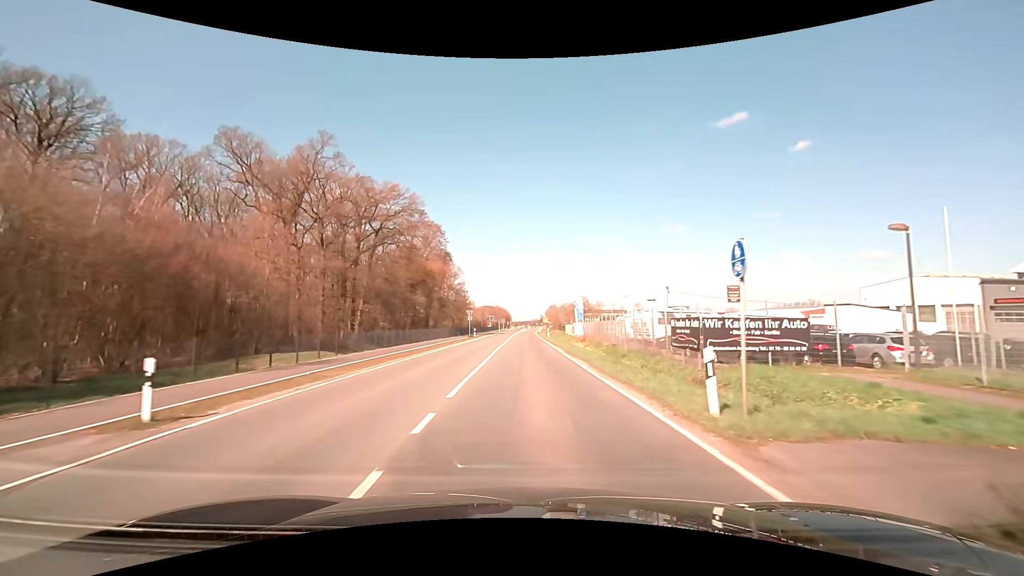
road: secondary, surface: asphalt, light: Day
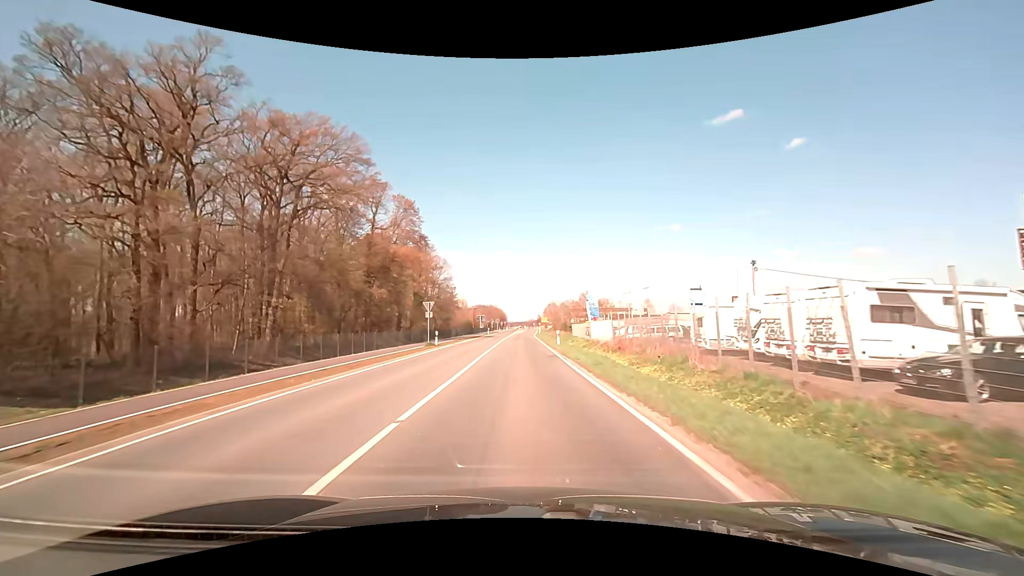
(+0.1, +24.3) m; 0°
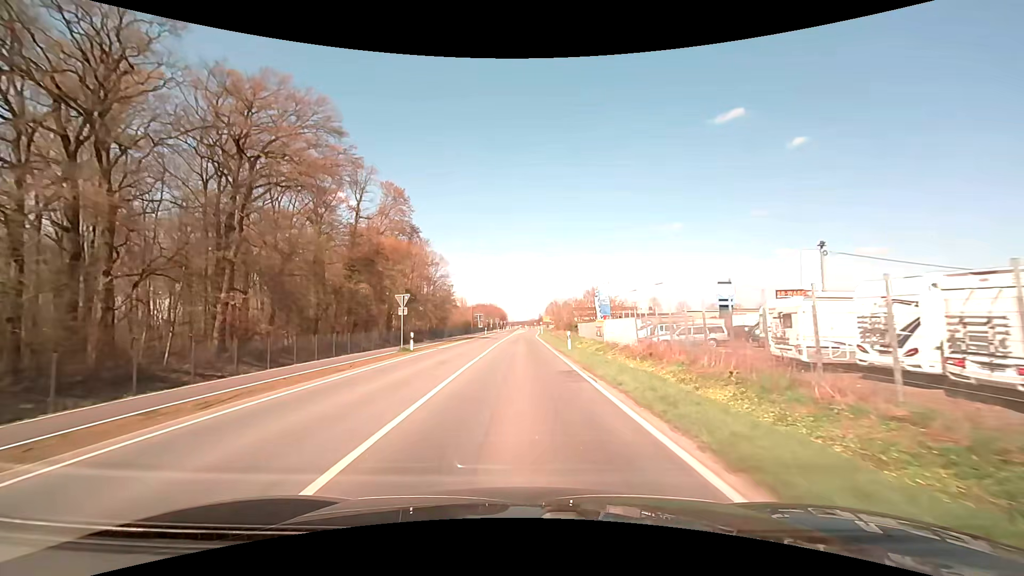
(0.0, +8.4) m; 0°
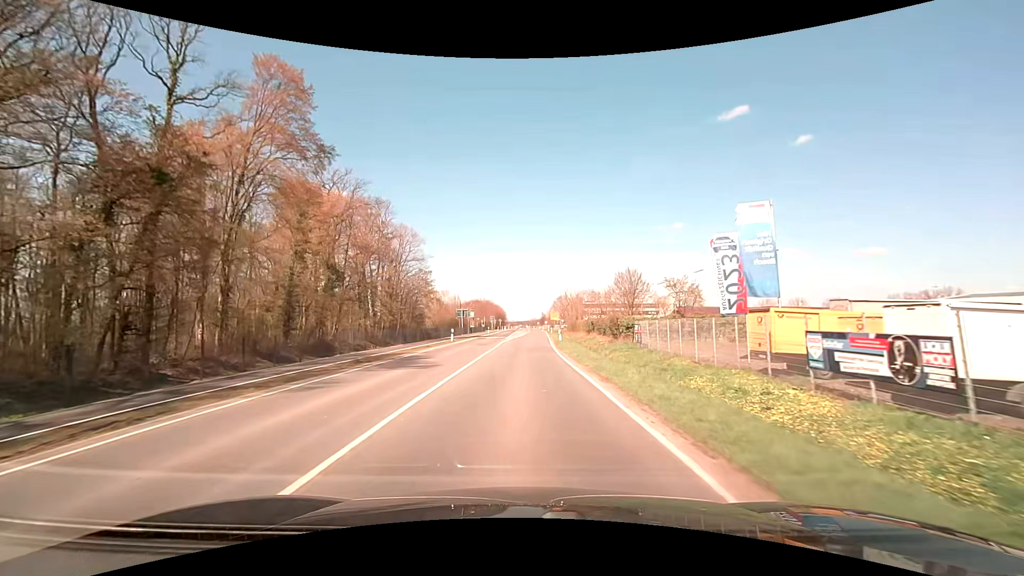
(-0.1, +40.1) m; -1°
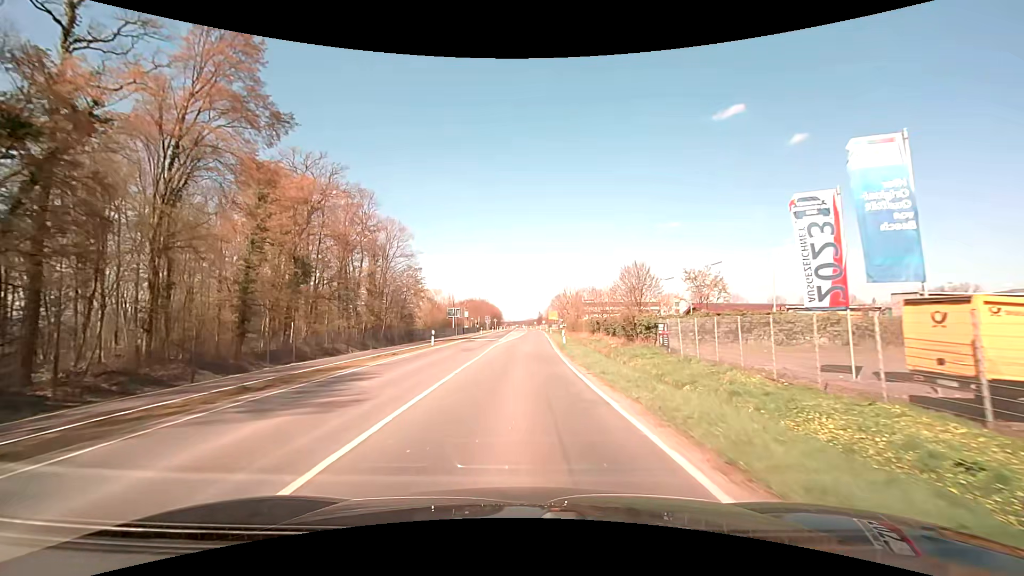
(+0.1, +7.8) m; +1°
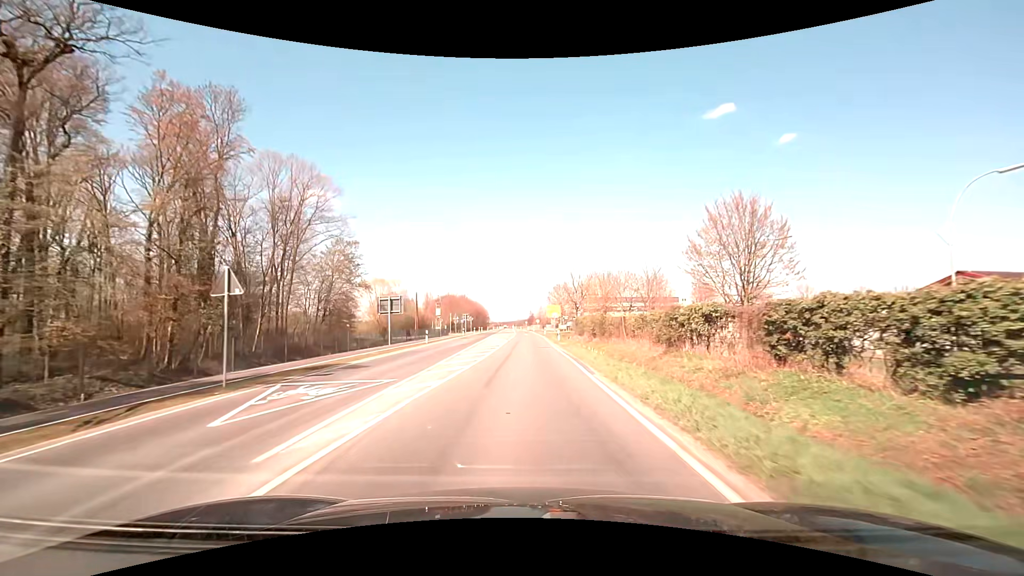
(+0.5, +38.5) m; +1°
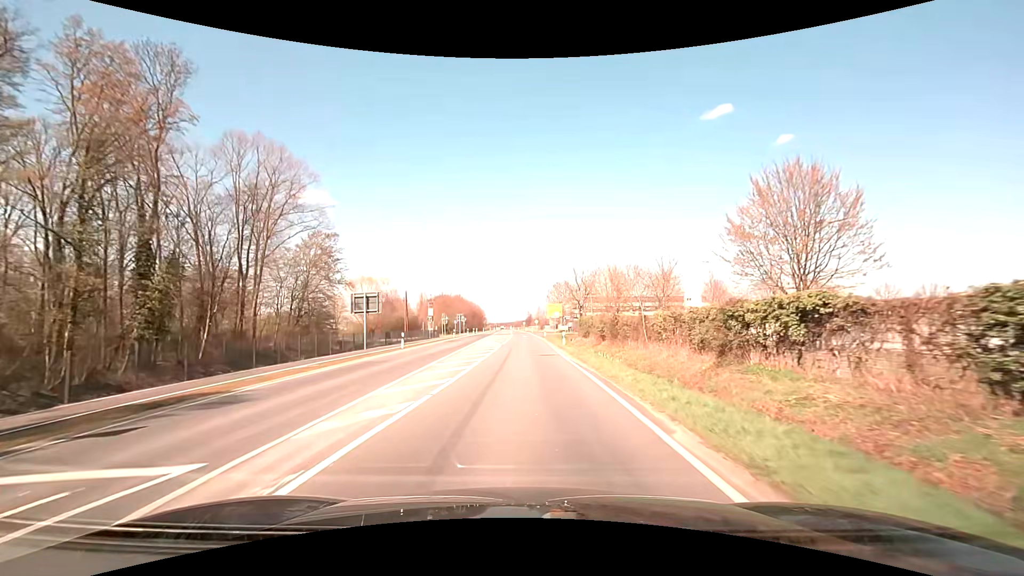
(0.0, +7.6) m; 0°
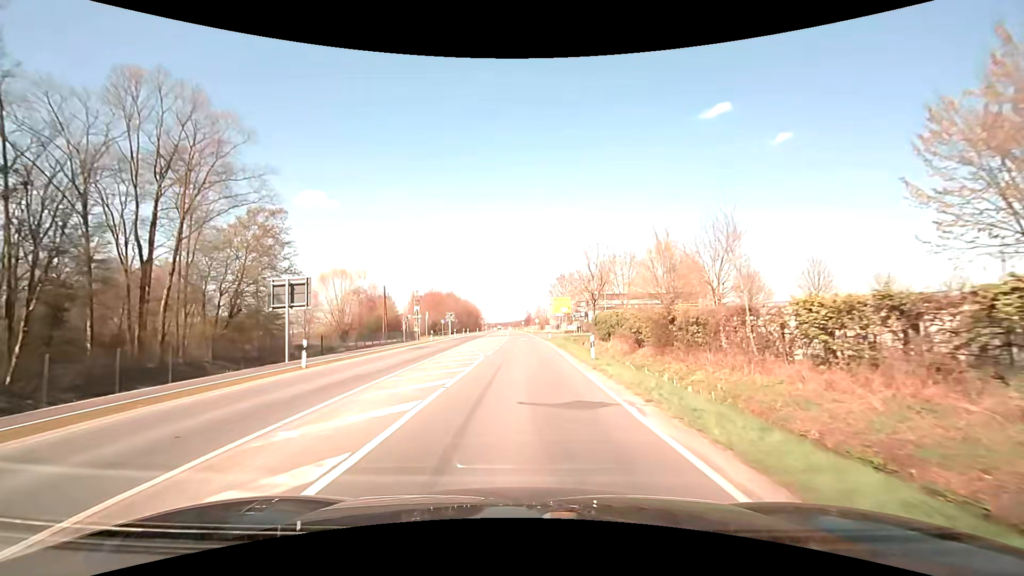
(0.0, +15.3) m; 0°
(0, +10) (0, +20) (0, +30) (0, +40) (0, +50) (0, +60) (-1, +70) (-1, +80) (-1, +90) (-2, +100) m
